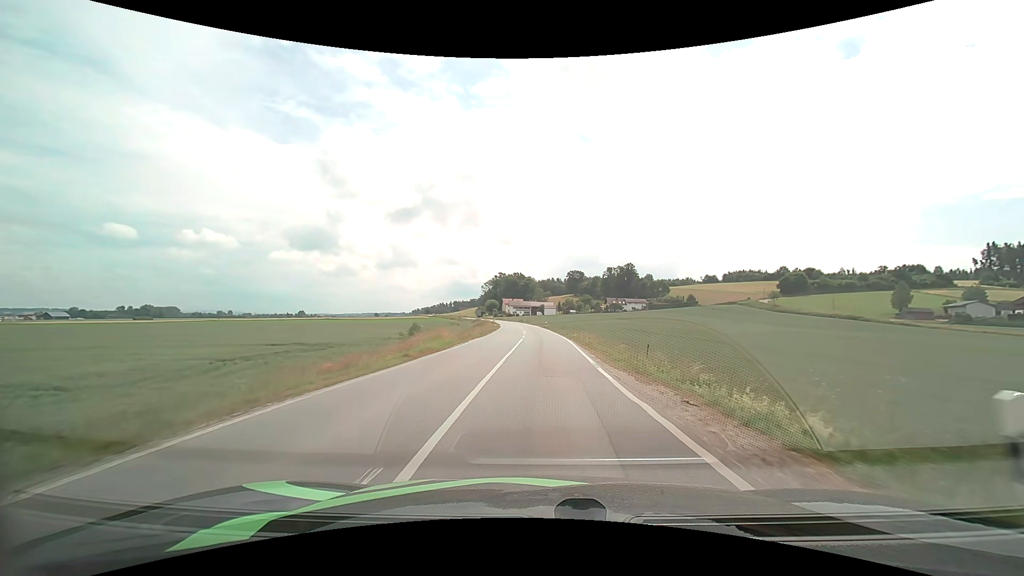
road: secondary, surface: asphalt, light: Day
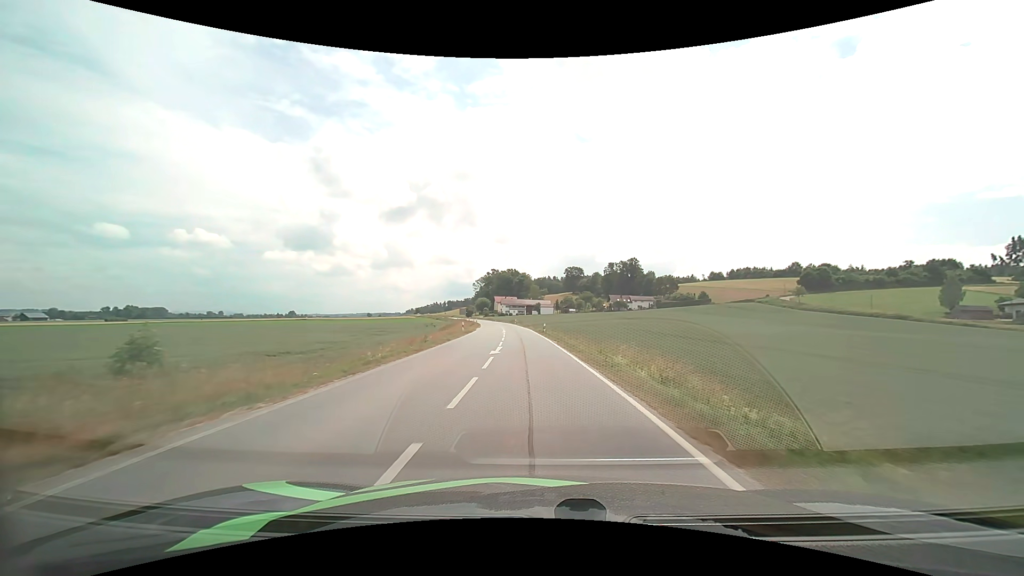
(+0.2, +28.3) m; +1°
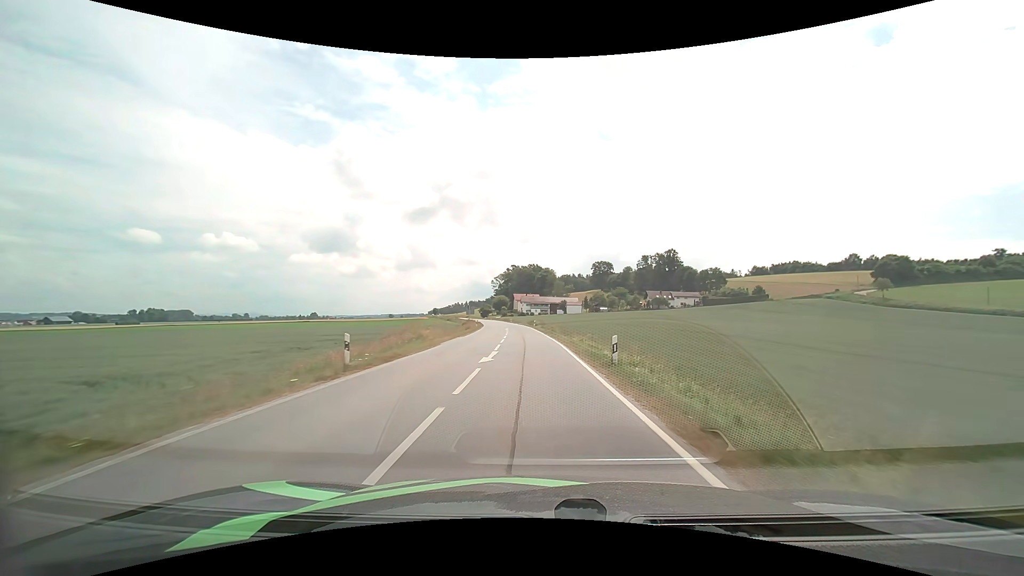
(-0.8, +32.2) m; -3°
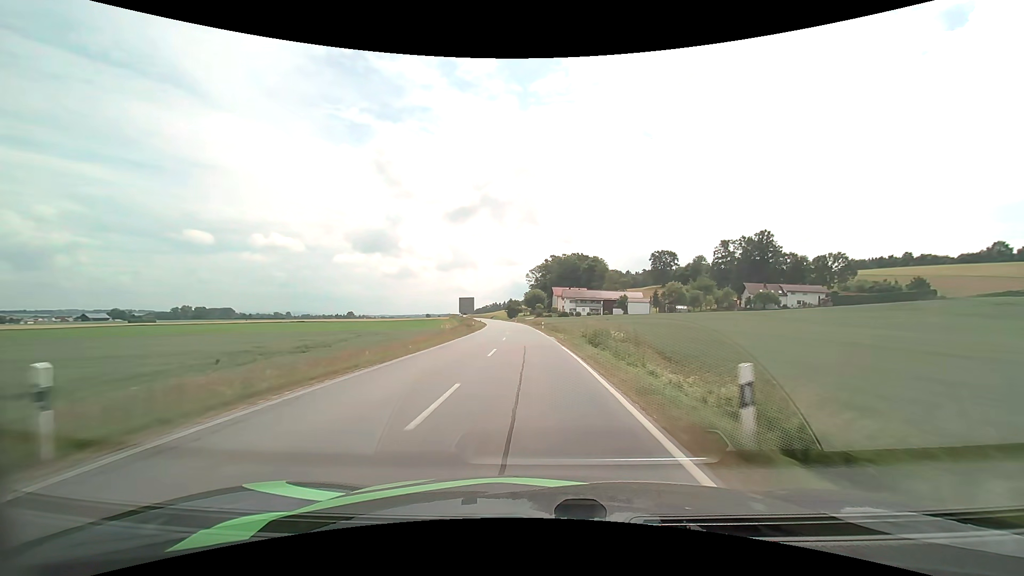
(-1.9, +59.5) m; -4°
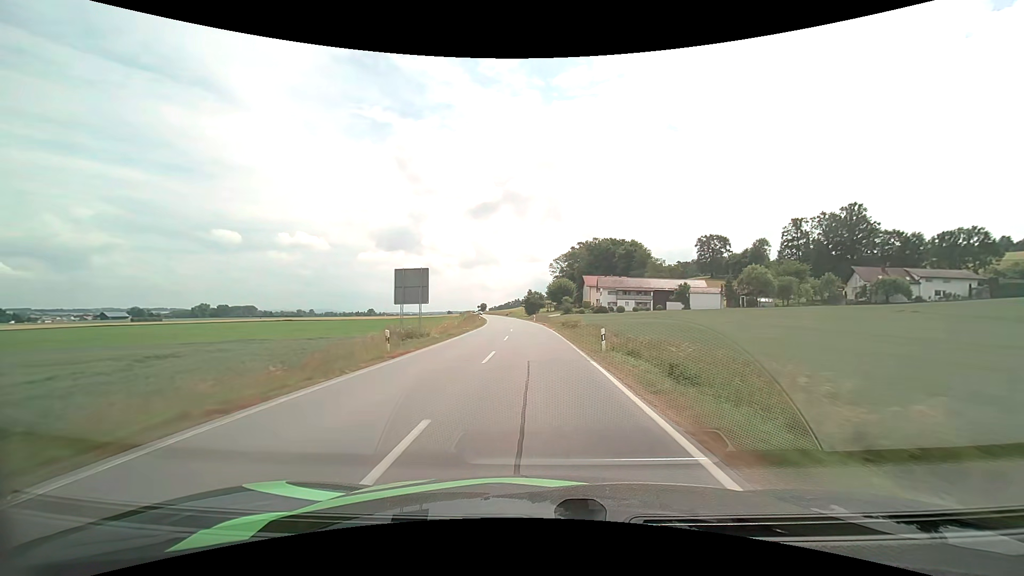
(-0.9, +37.7) m; -3°
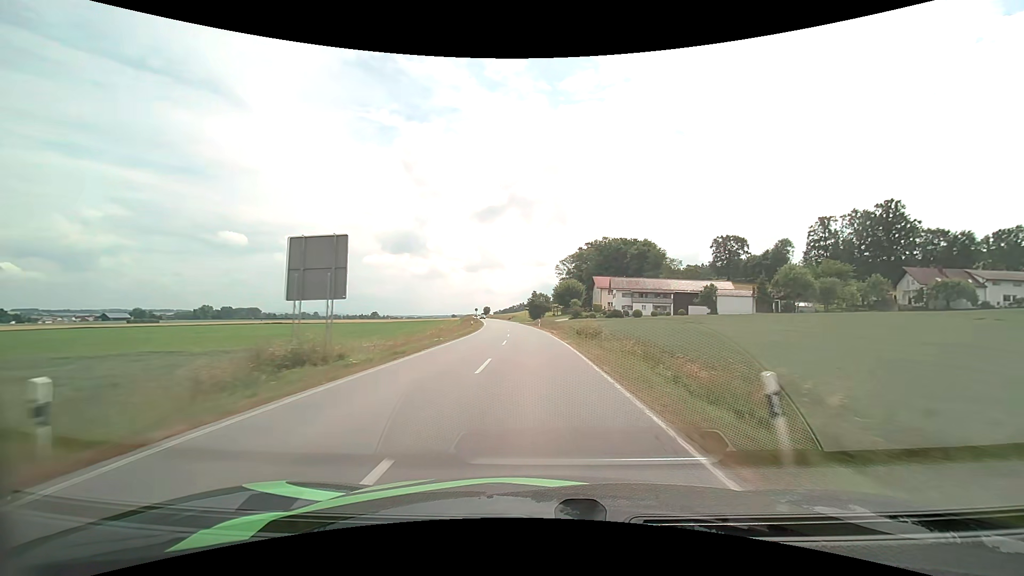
(-0.1, +12.7) m; -1°
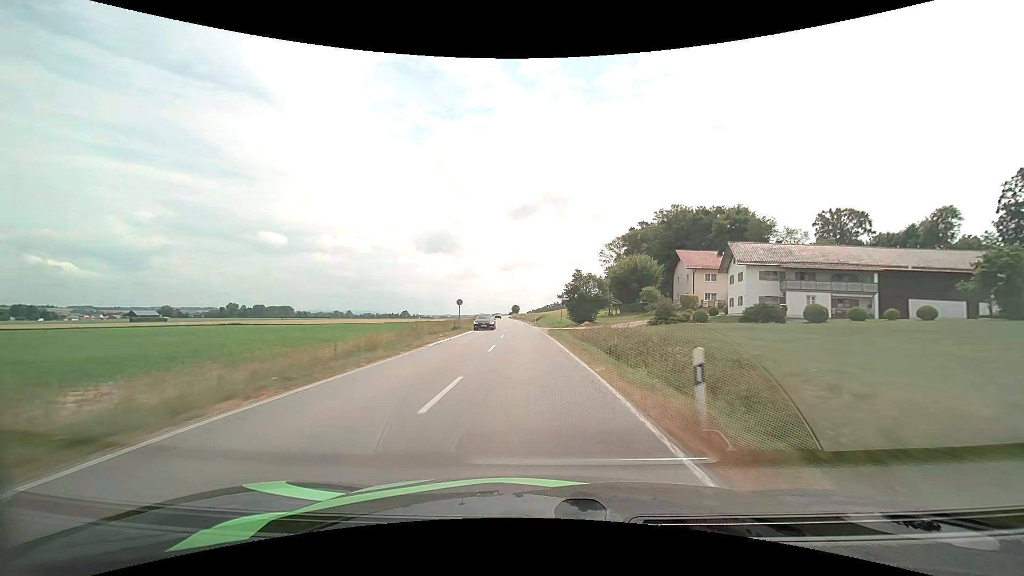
(-1.4, +51.5) m; -4°
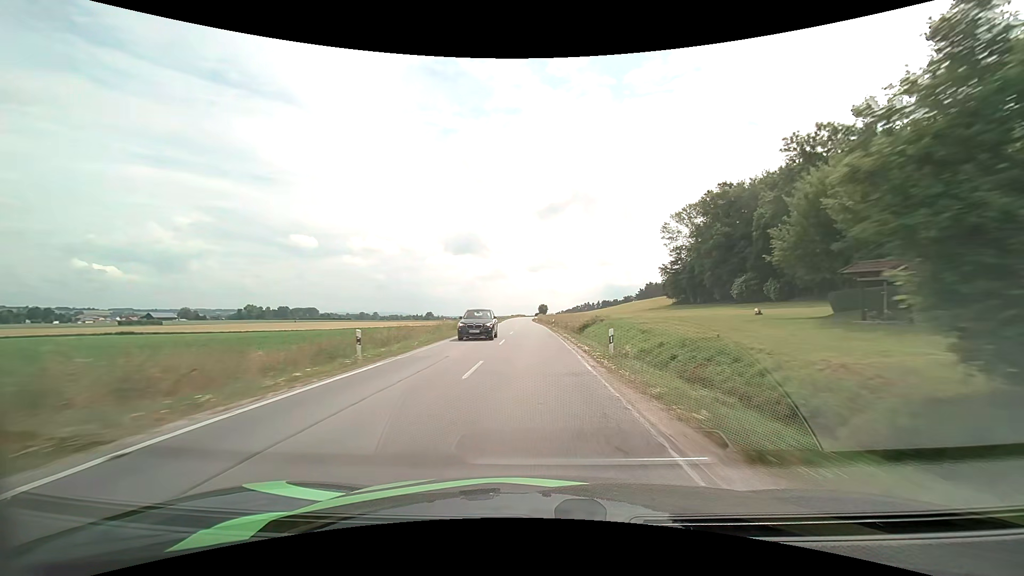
(-1.7, +52.9) m; -3°
(0, +10) (0, +20) (0, +30) (0, +40) (-1, +50) (-1, +60) (-1, +70) (-1, +80) (-2, +90) (-2, +100) m
